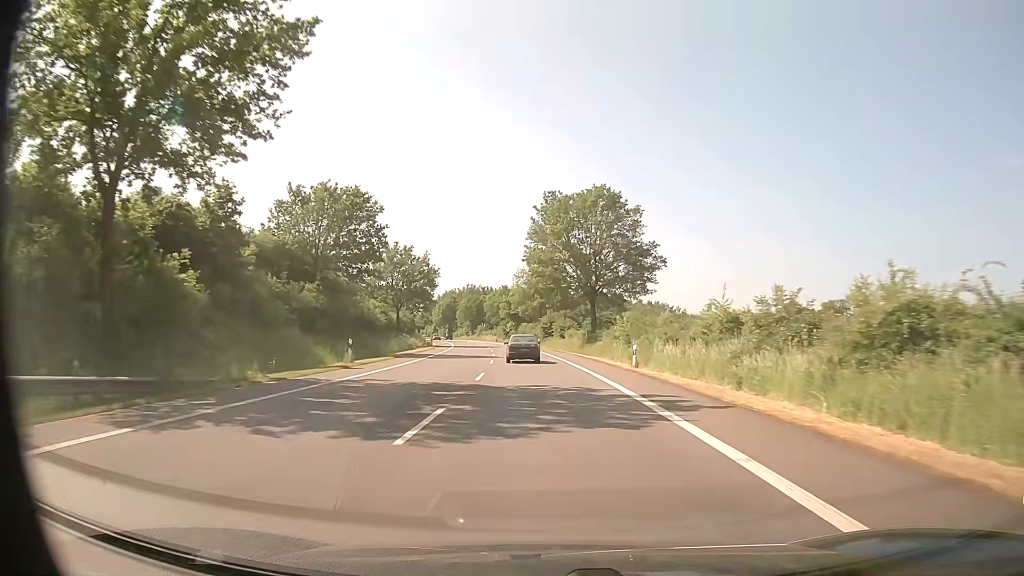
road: primary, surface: asphalt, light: Day
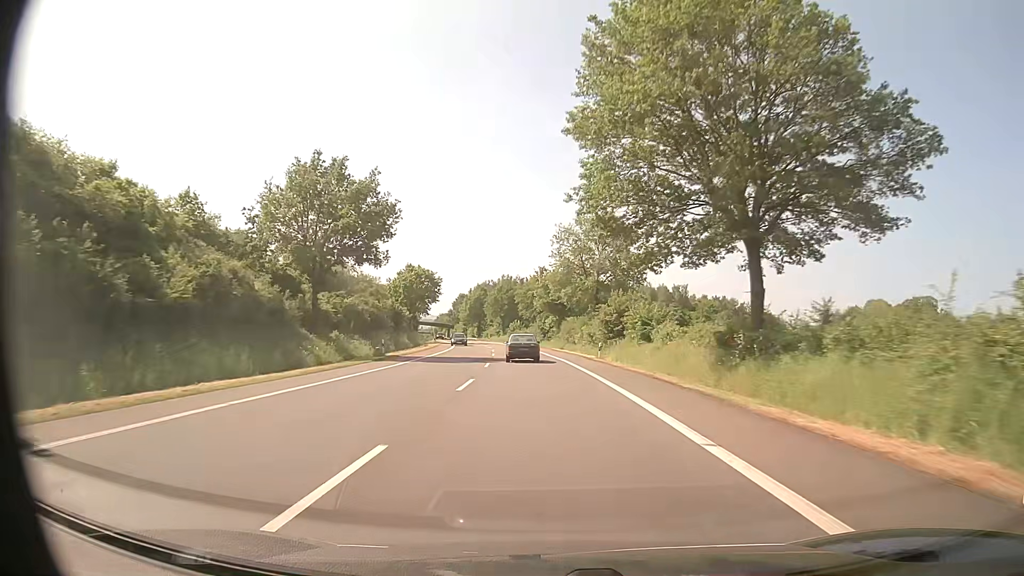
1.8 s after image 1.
(-1.3, +40.5) m; -4°
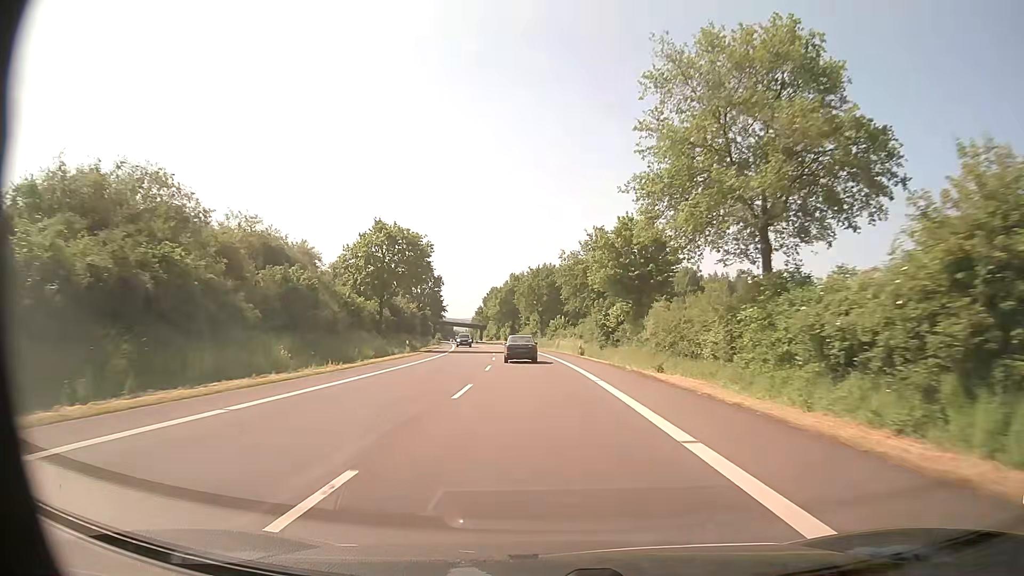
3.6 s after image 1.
(-1.3, +40.7) m; -4°
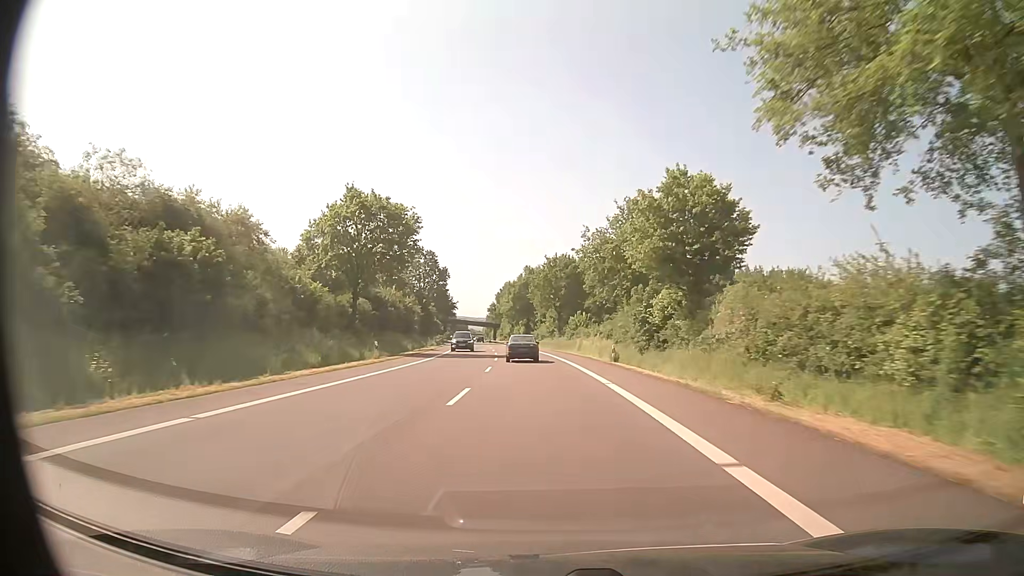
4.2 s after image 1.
(-0.2, +13.6) m; -1°
(0, +10) (0, +20) (-1, +30) (-1, +40) (-2, +50) (-3, +60) (-4, +70) (-5, +80) (-6, +90) (-8, +100) m
